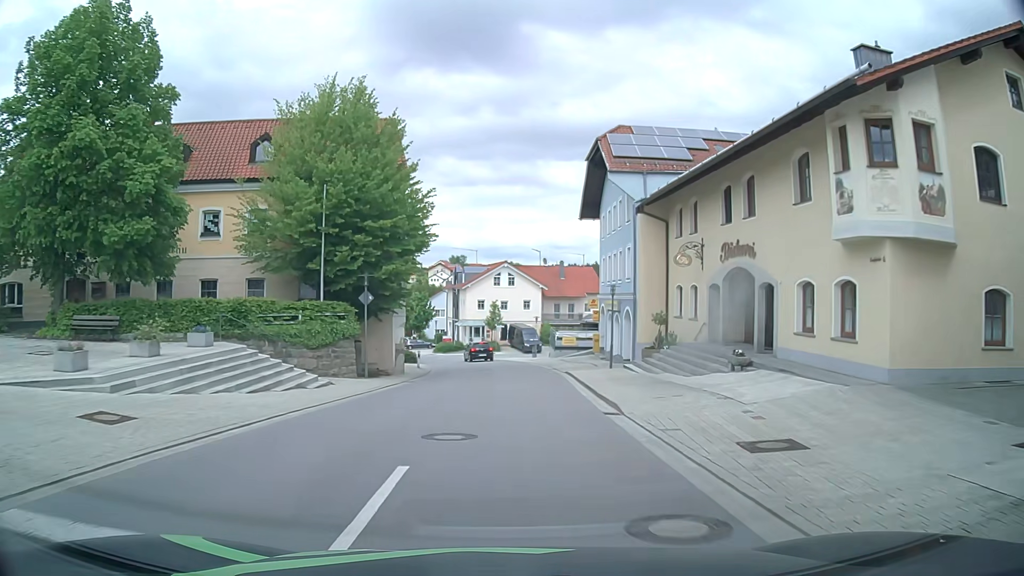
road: tertiary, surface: asphalt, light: Day
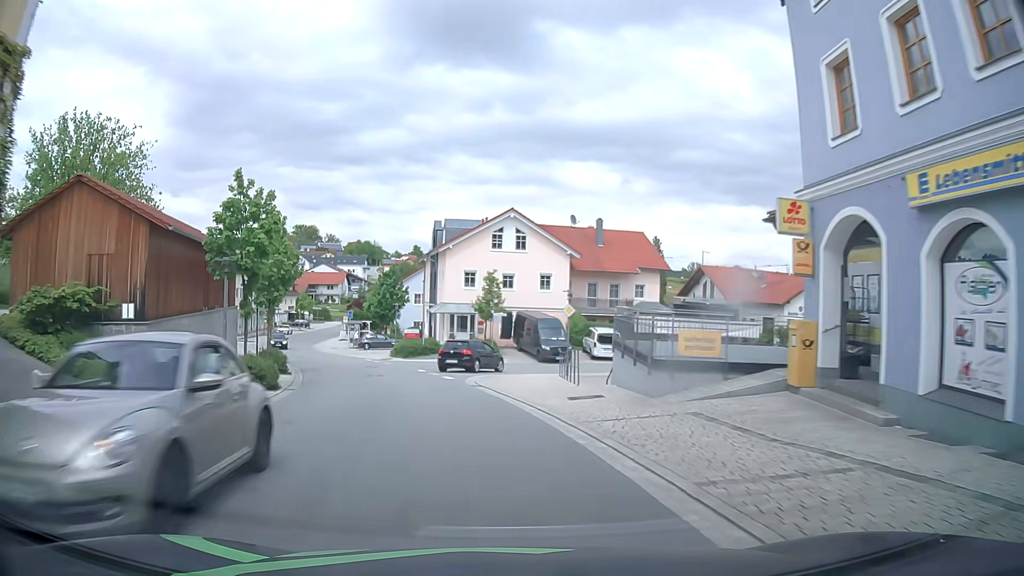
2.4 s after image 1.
(+0.6, +31.7) m; -1°
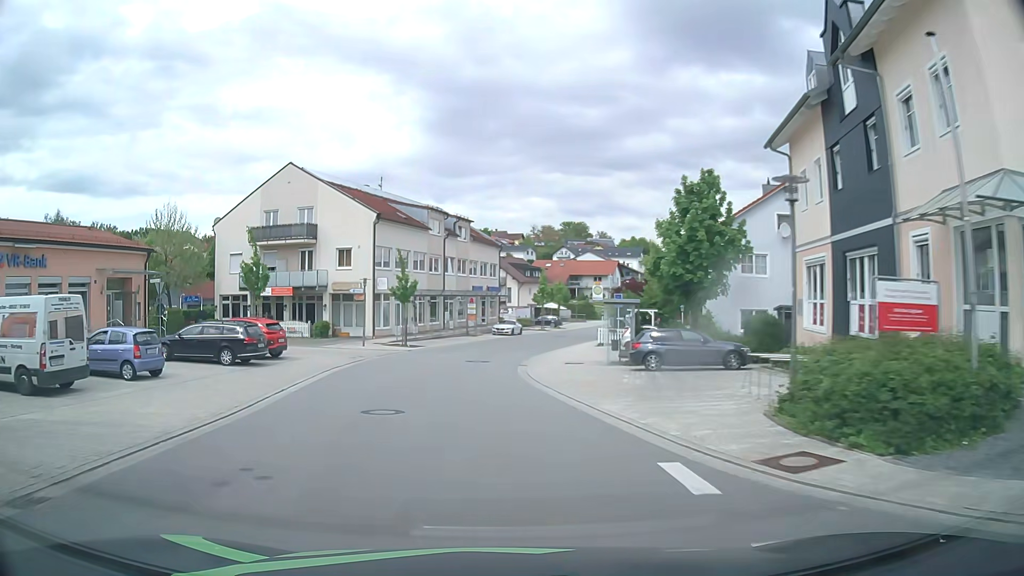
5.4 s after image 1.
(-7.1, +38.4) m; -23°
(0, +10) (-1, +20) (-1, +30) (0, +40) (+3, +50) (+6, +59) (+9, +69) (+12, +78) (+15, +87) (+19, +97) m
